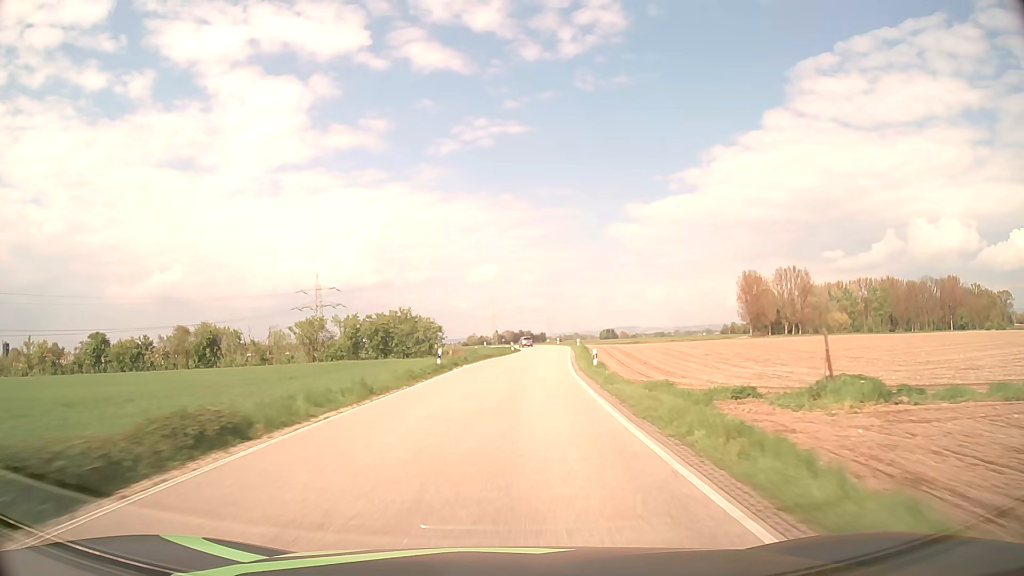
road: secondary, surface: asphalt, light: Day
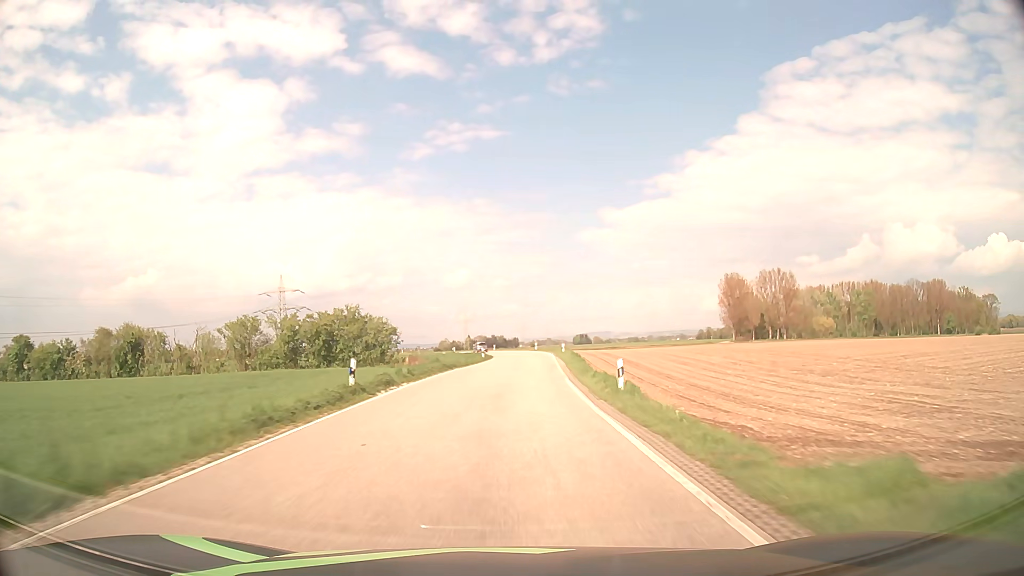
(+0.3, +12.5) m; +3°
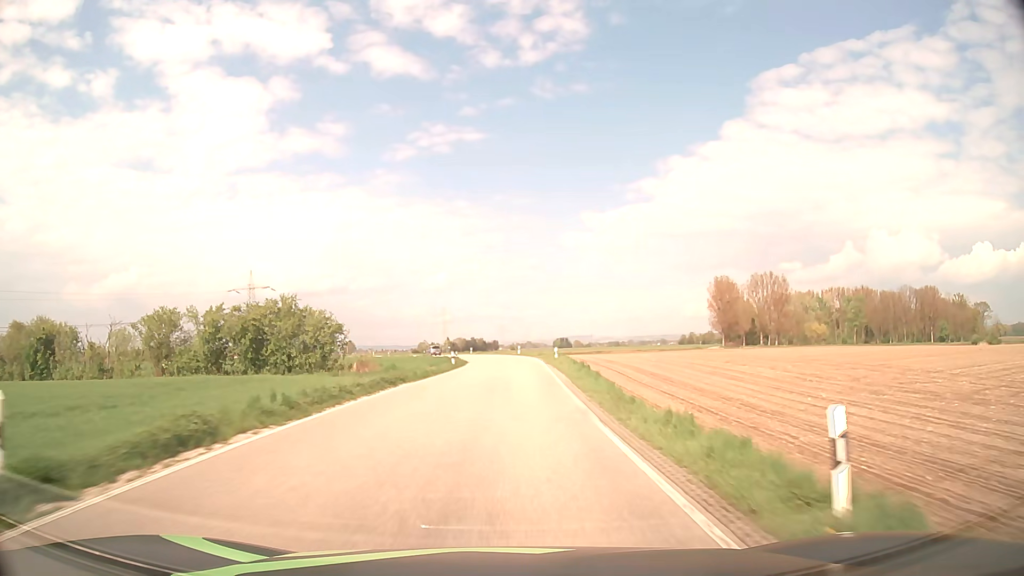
(+0.2, +12.5) m; +2°
(0, +10) (0, +20) (0, +30) (0, +40) (0, +50) (0, +60) (-1, +70) (-3, +80) (-5, +90) (-8, +99) m
